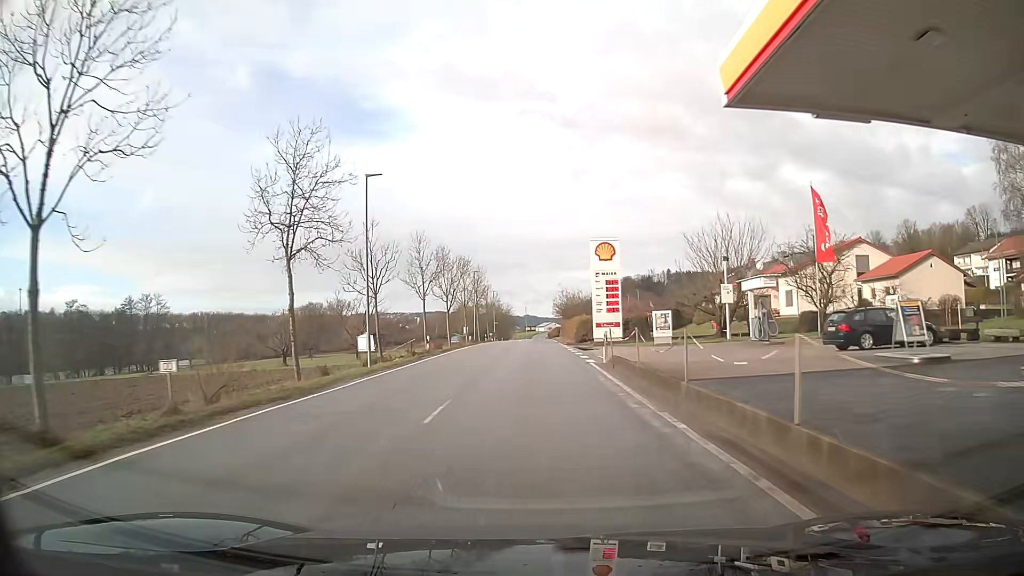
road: secondary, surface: asphalt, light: Day
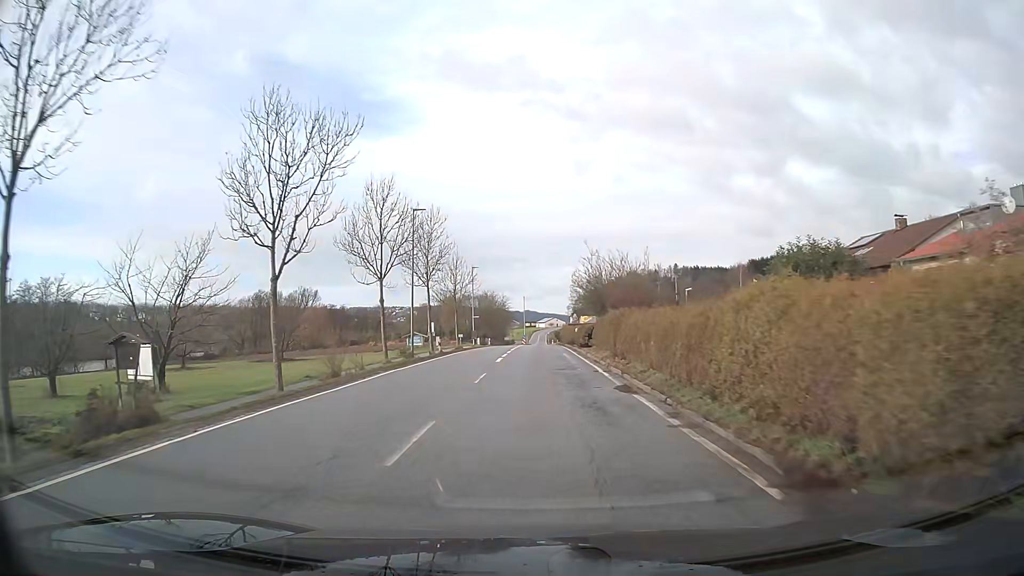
(-0.1, +38.4) m; 0°
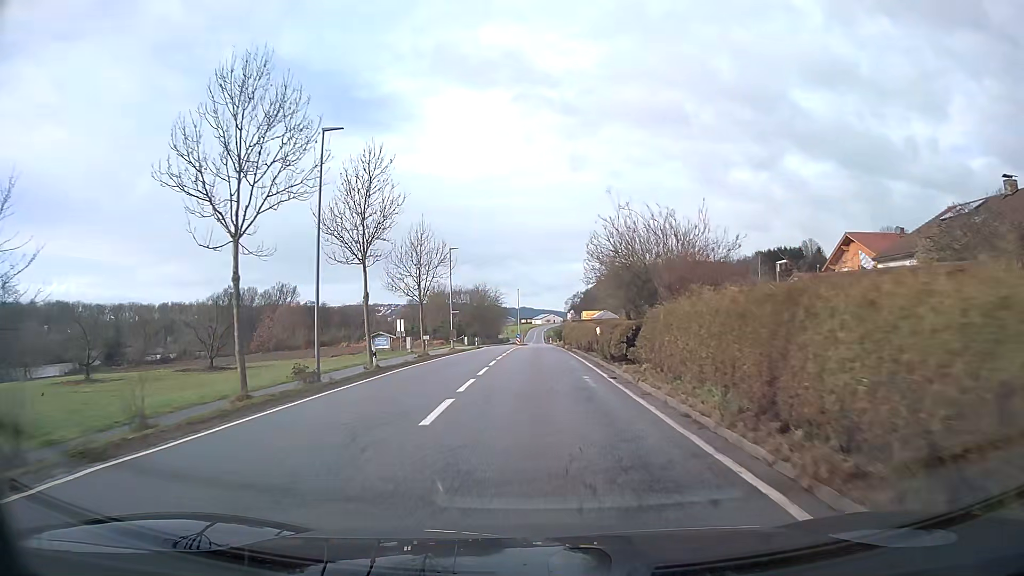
(0.0, +15.5) m; 0°
(0, +10) (0, +20) (0, +30) (0, +40) (0, +50) (0, +60) (0, +70) (0, +80) (+1, +90) (+1, +100) m
